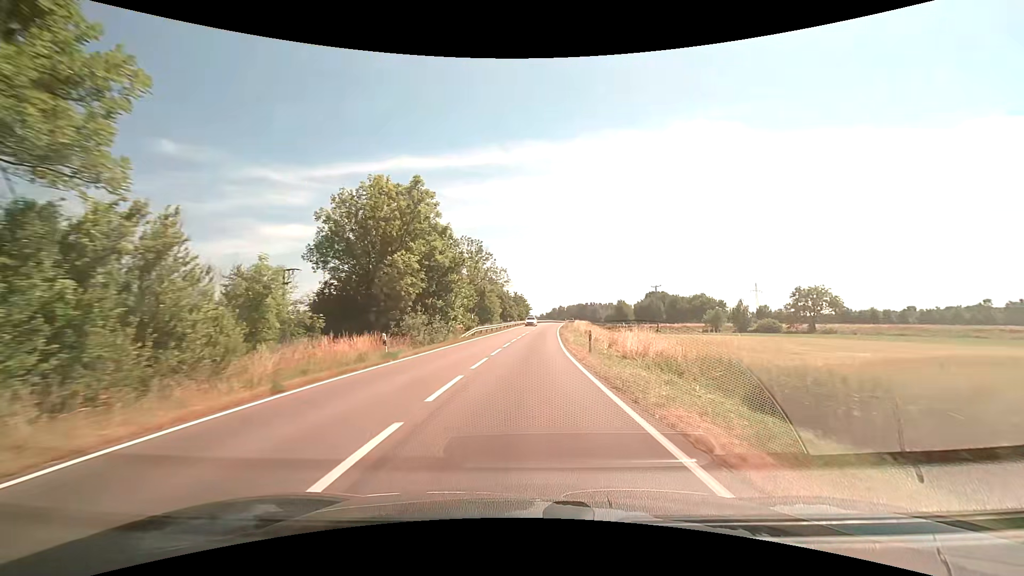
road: secondary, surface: asphalt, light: Day
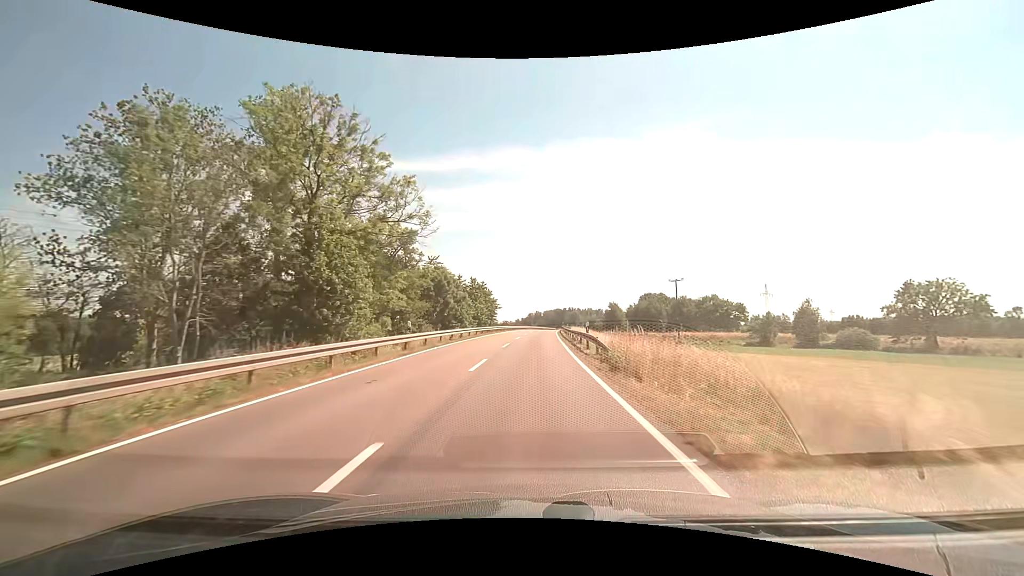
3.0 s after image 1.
(+1.3, +49.3) m; +3°
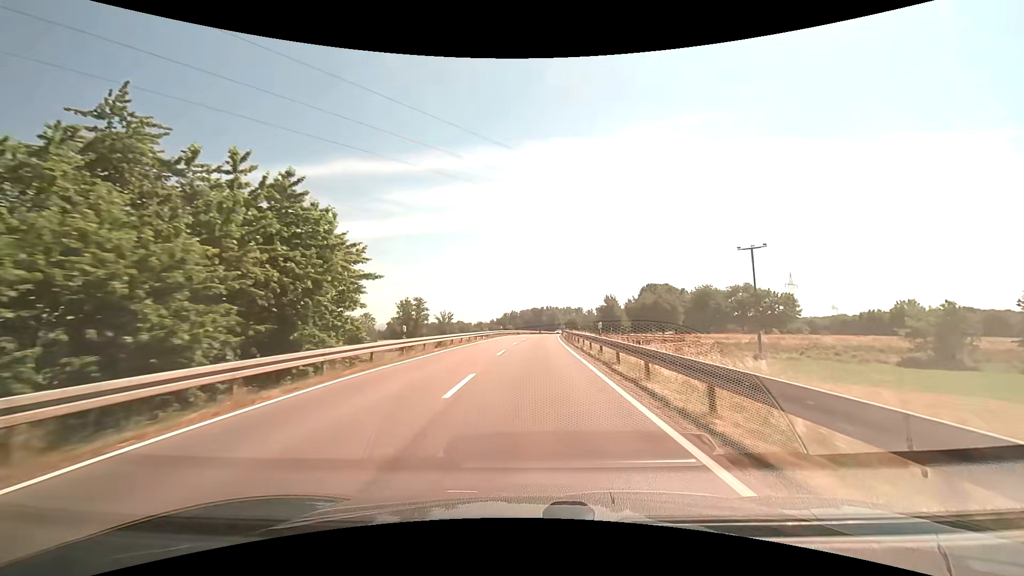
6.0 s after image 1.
(+1.3, +52.8) m; +3°
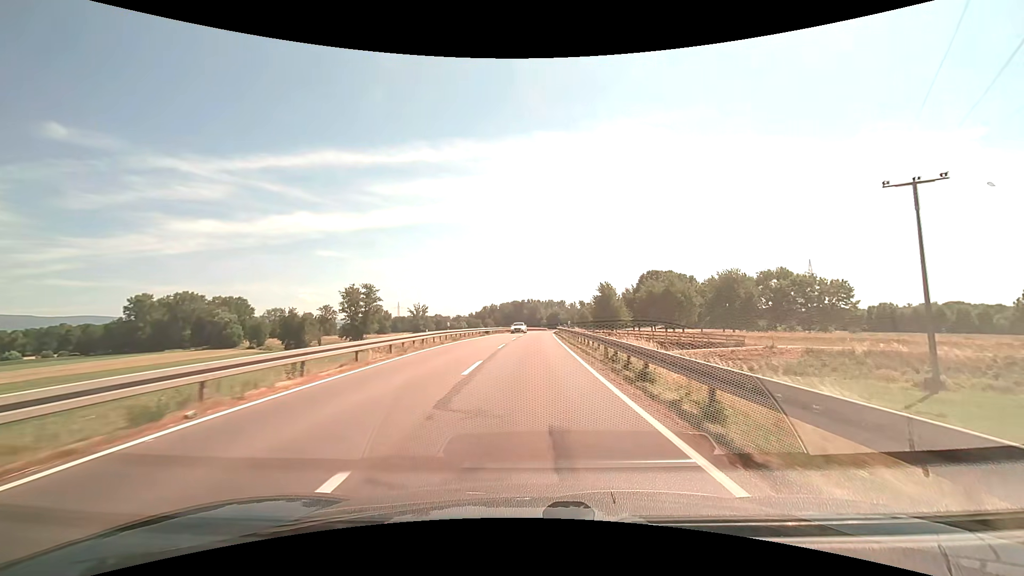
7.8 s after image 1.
(+0.5, +32.5) m; +2°
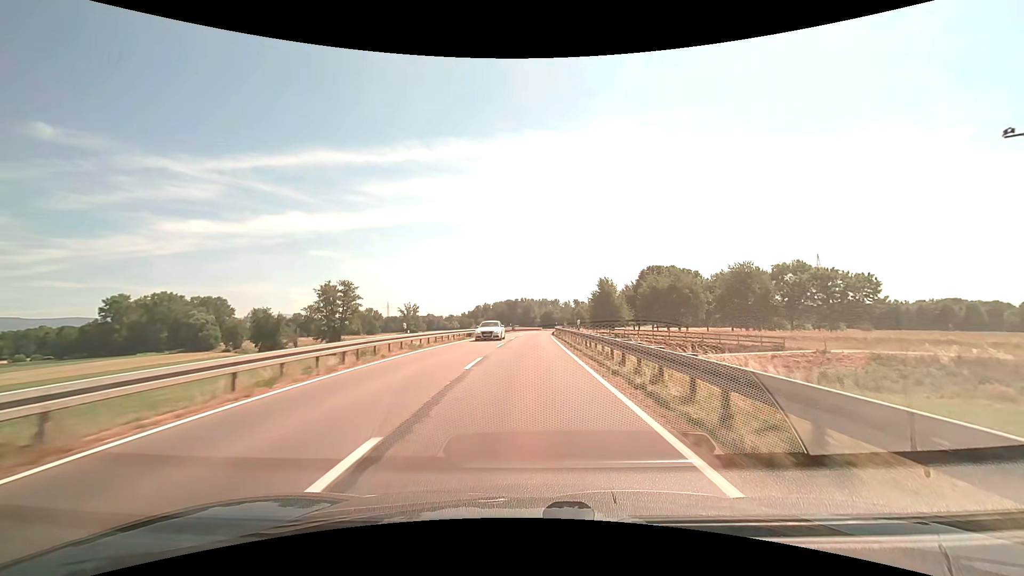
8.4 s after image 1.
(+0.1, +10.7) m; +1°
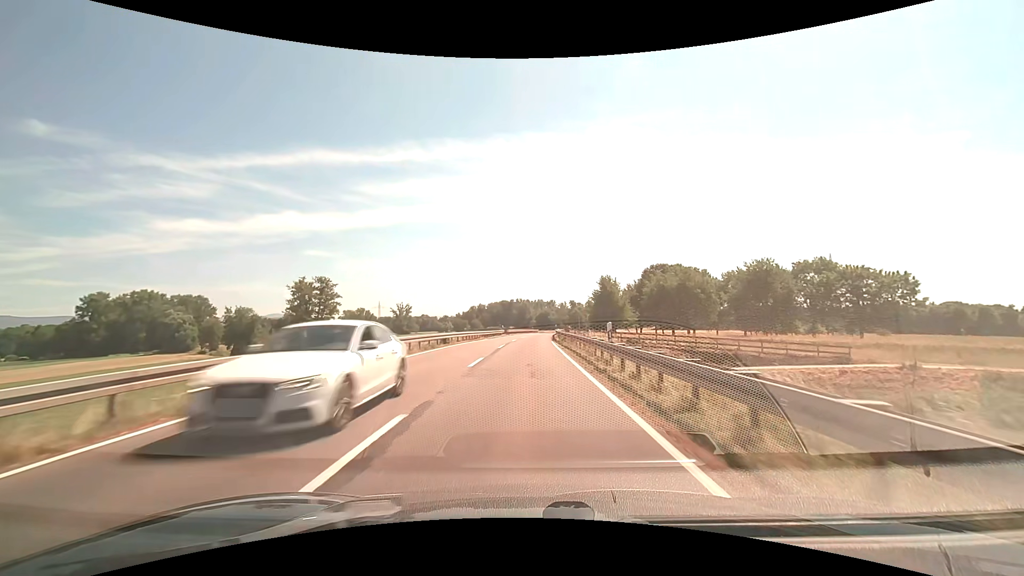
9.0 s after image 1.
(+0.1, +10.5) m; +1°
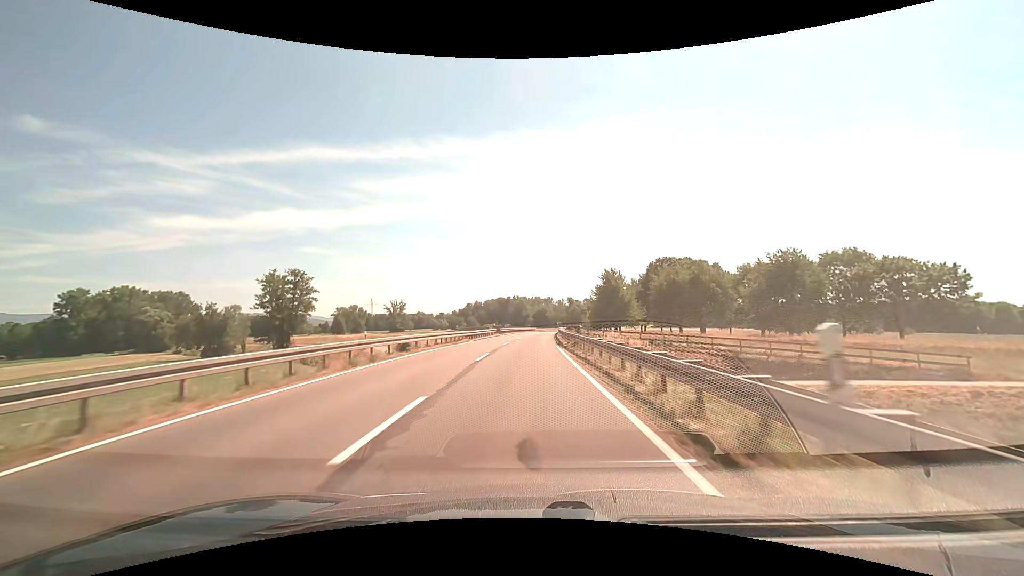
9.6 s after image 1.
(0.0, +10.4) m; +1°
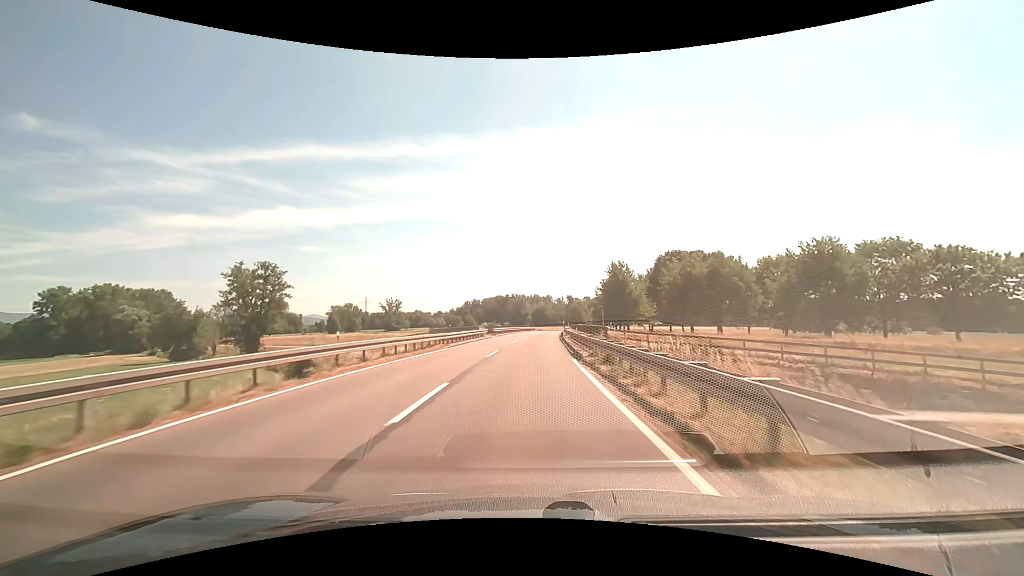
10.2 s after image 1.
(0.0, +10.3) m; 0°
(0, +10) (0, +20) (0, +30) (0, +40) (+1, +50) (+2, +60) (+3, +70) (+4, +80) (+5, +90) (+6, +100) m
